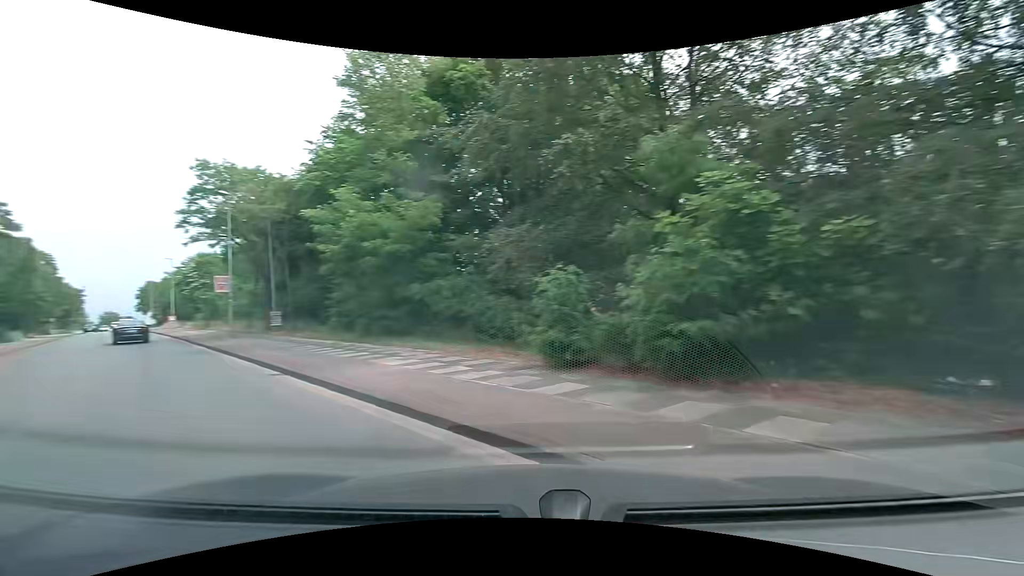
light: Day
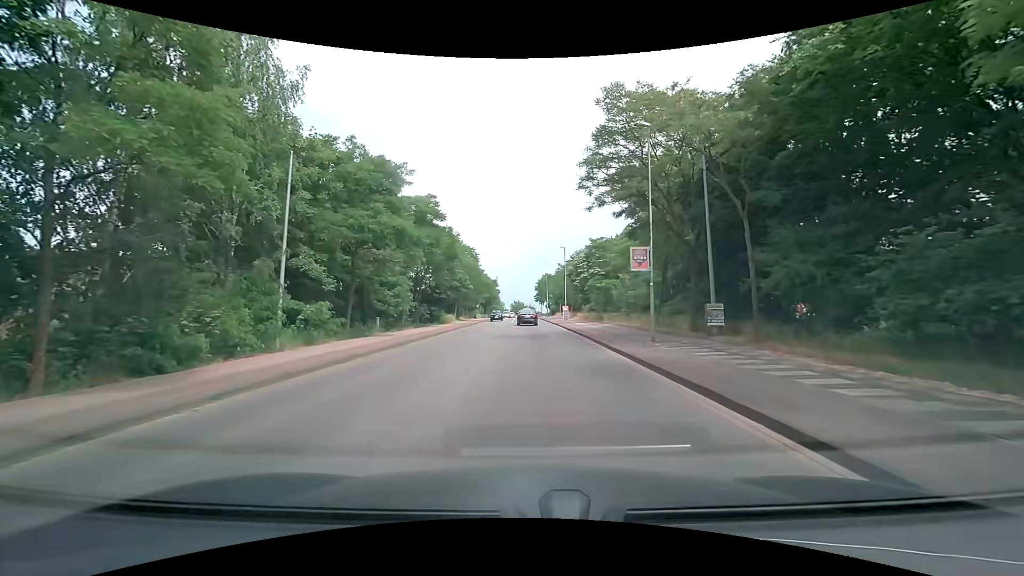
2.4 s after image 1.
(-7.3, +11.2) m; -39°
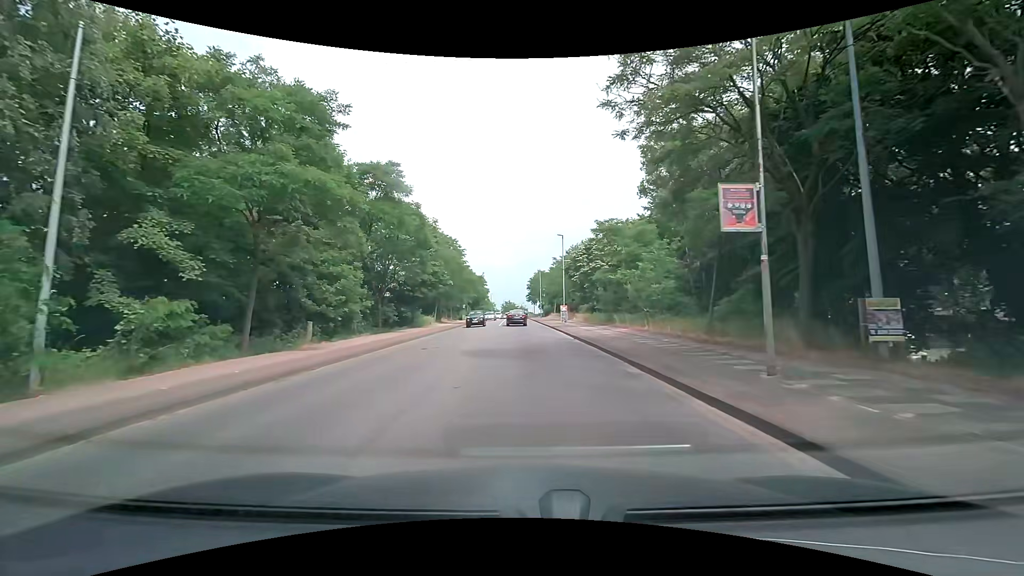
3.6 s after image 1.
(0.0, +9.6) m; 0°
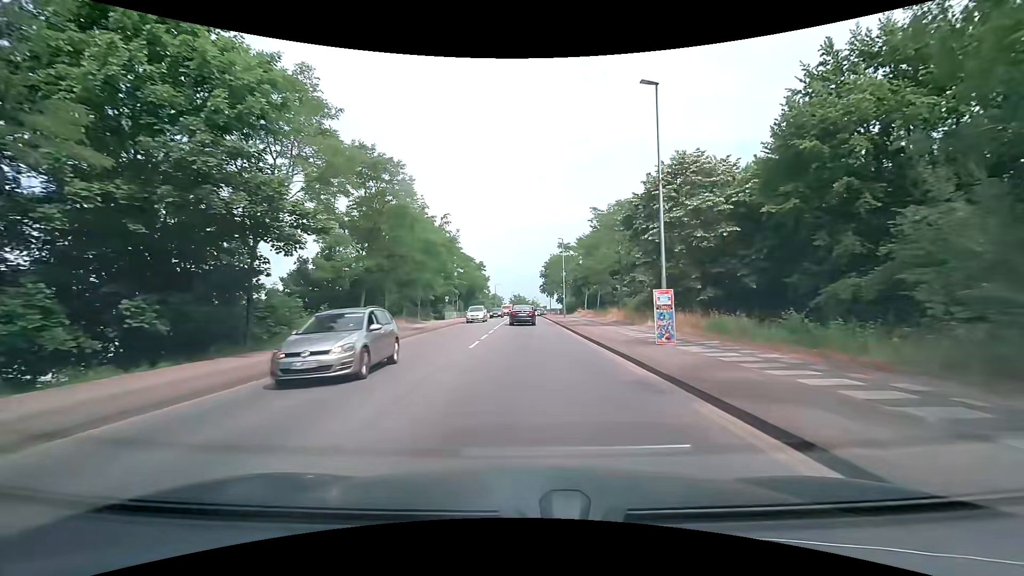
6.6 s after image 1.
(-0.1, +31.1) m; -2°
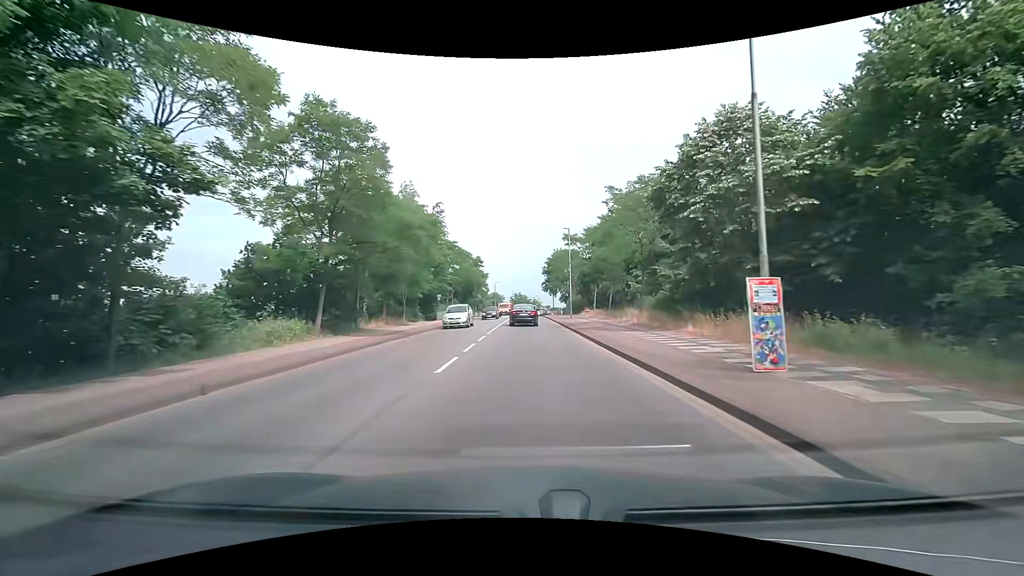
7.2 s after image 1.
(+0.1, +6.2) m; +1°
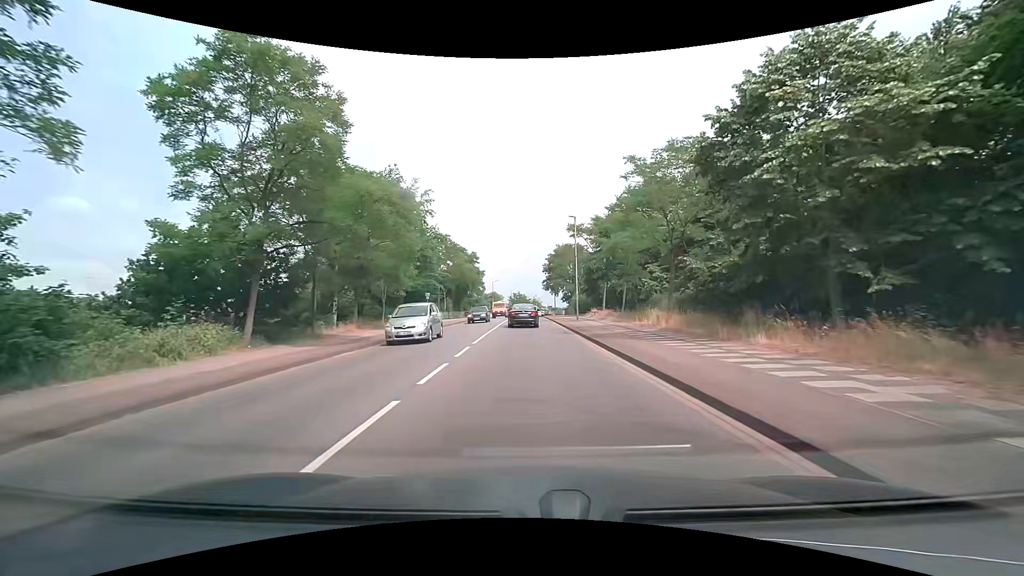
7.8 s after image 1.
(0.0, +6.0) m; 0°
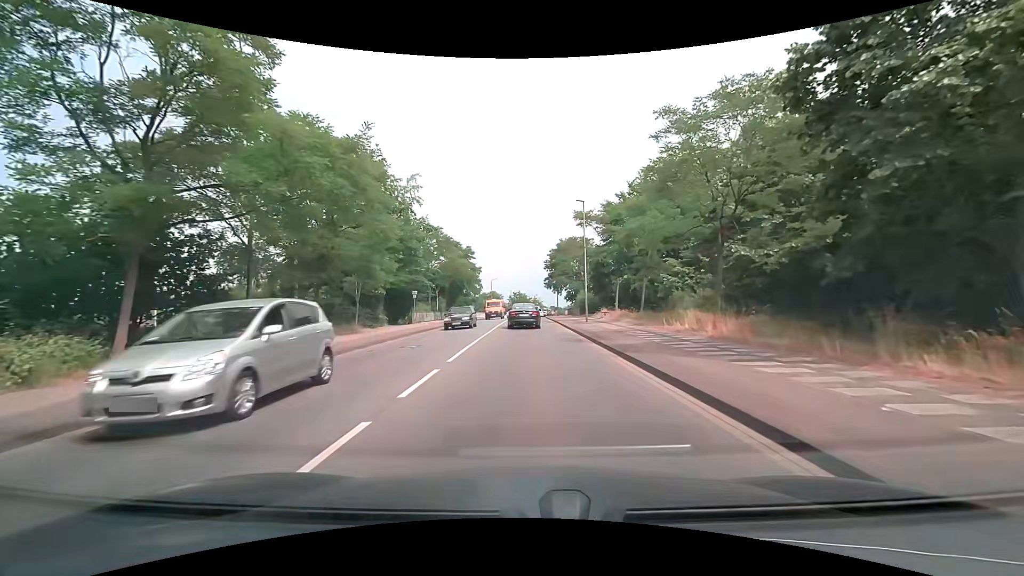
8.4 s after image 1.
(0.0, +5.7) m; 0°
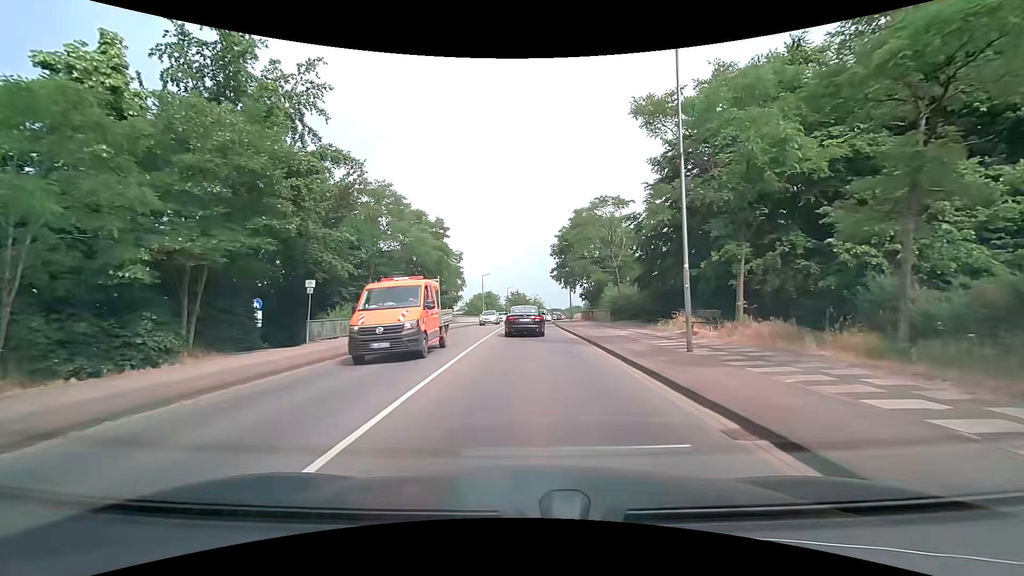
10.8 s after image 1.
(0.0, +20.8) m; 0°
(0, +10) (0, +20) (0, +30) (0, +40) (0, +50) (+1, +60) (+1, +70) (+2, +80) (+3, +90) (+3, +100) m
